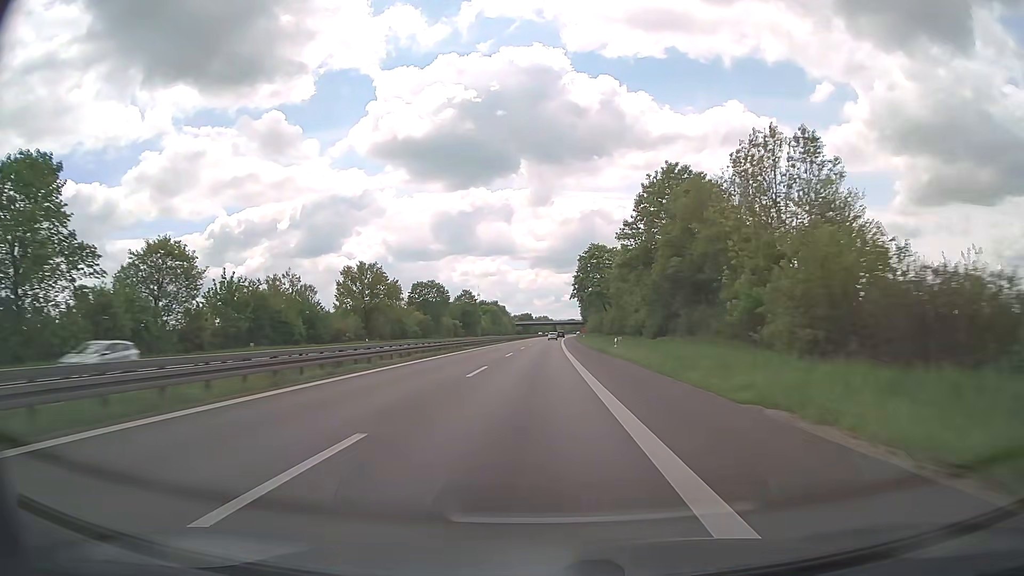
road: trunk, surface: asphalt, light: Day
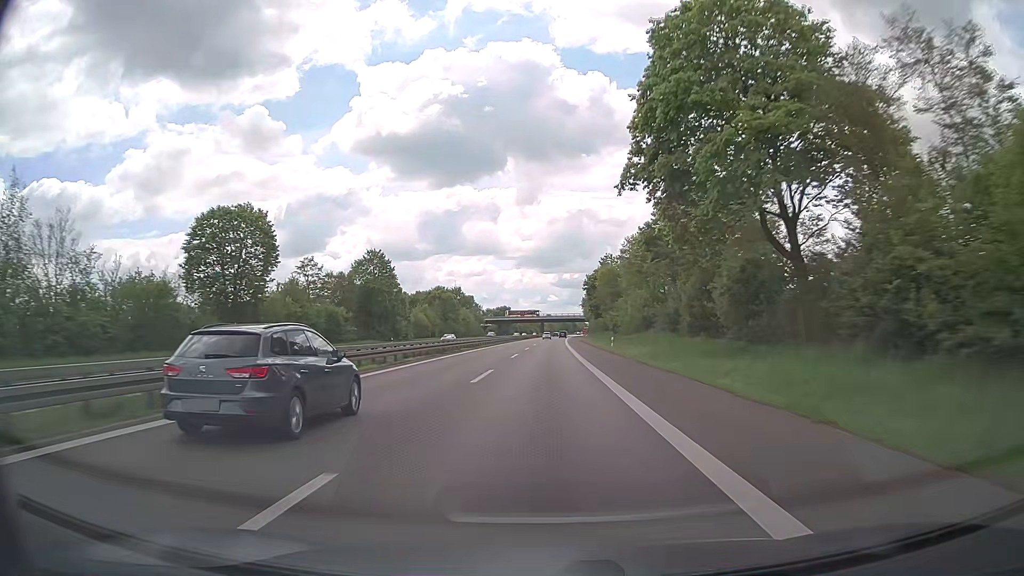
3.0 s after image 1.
(+0.8, +93.0) m; +1°
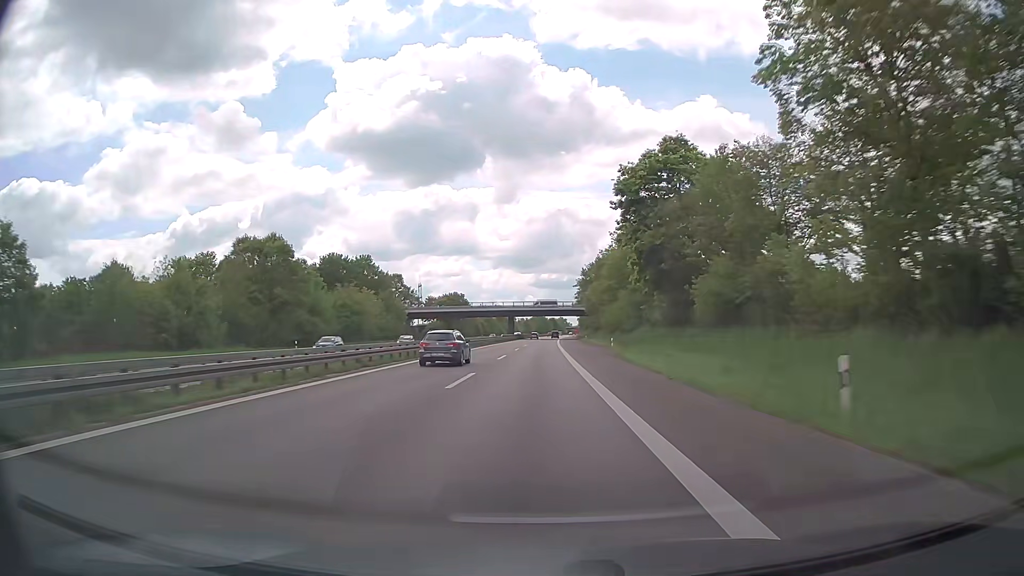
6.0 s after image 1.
(+1.5, +92.3) m; +2°
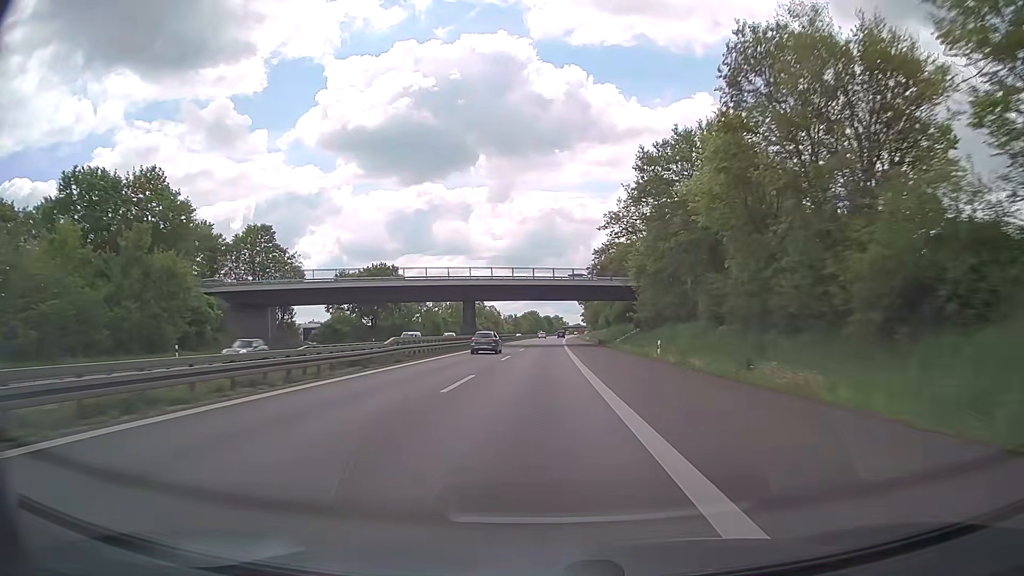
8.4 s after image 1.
(0.0, +73.5) m; 0°
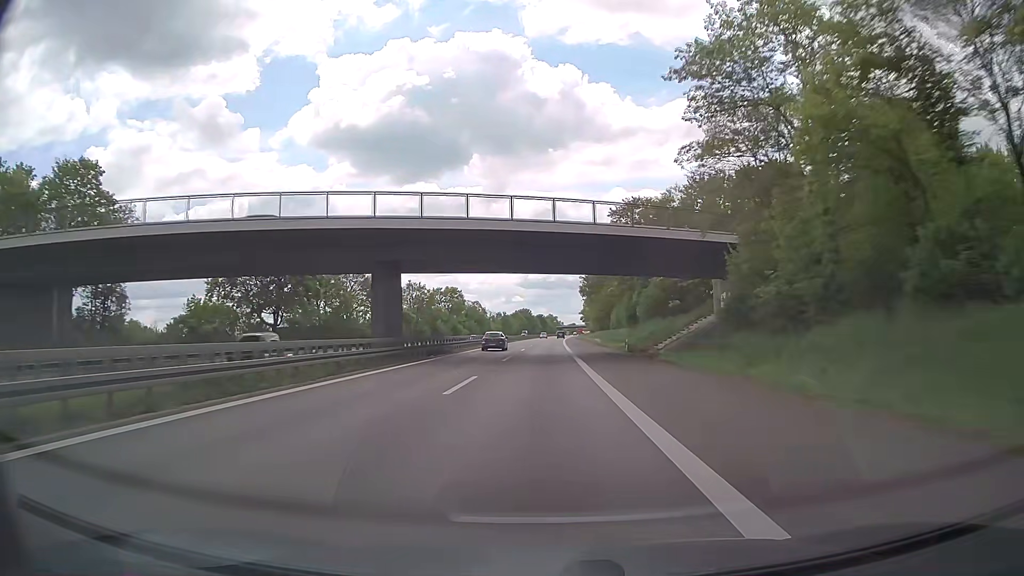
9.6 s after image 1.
(+0.1, +36.7) m; 0°
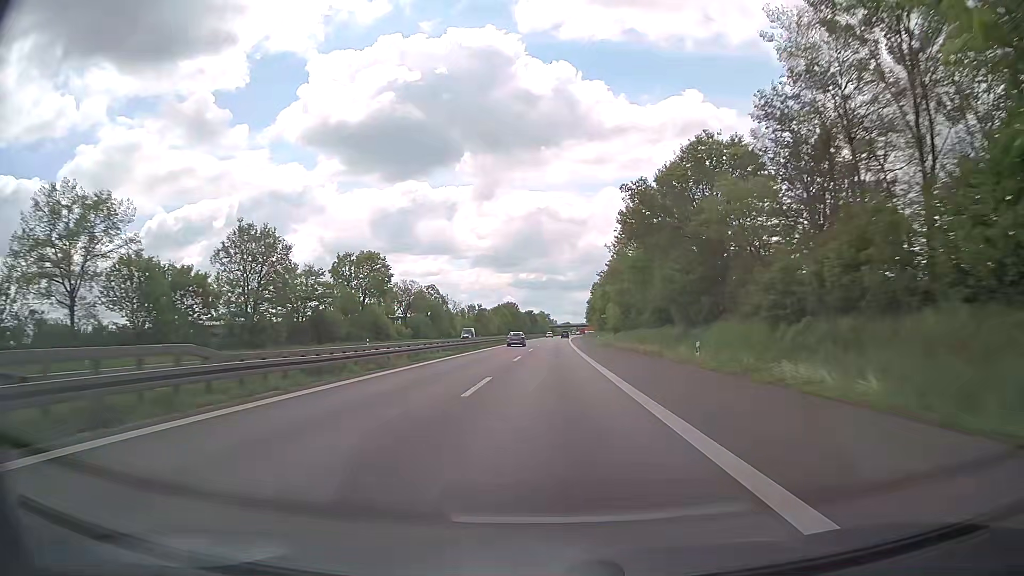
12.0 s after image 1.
(+0.4, +72.9) m; +1°
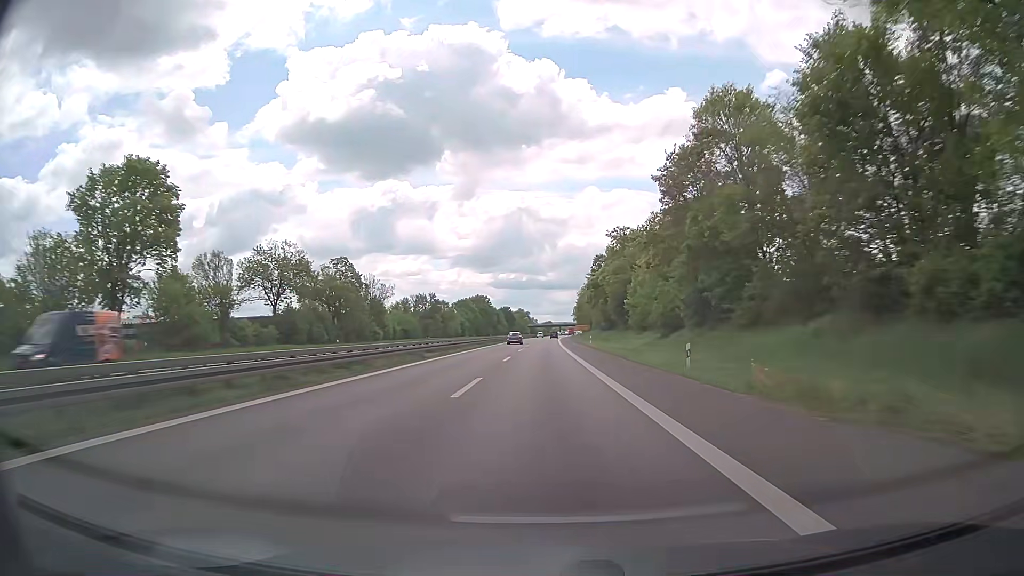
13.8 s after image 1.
(+0.8, +54.4) m; +2°
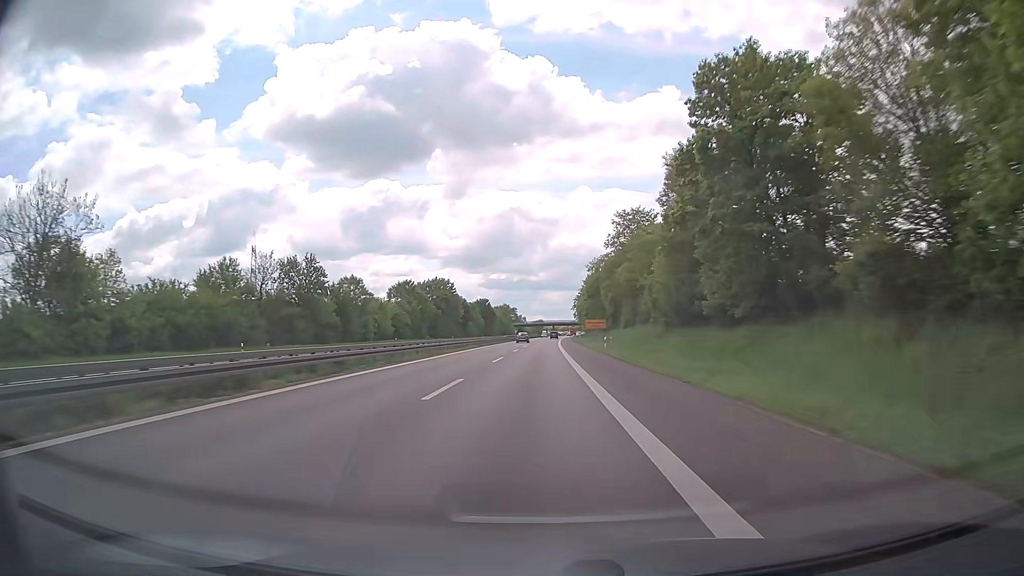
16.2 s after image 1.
(+0.5, +72.9) m; +1°
